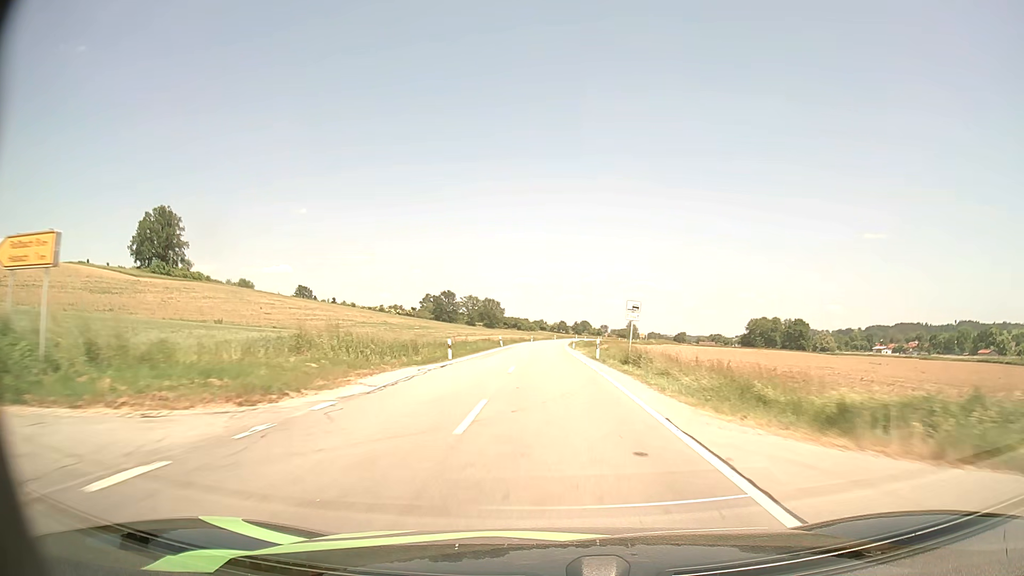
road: secondary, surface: asphalt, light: Day
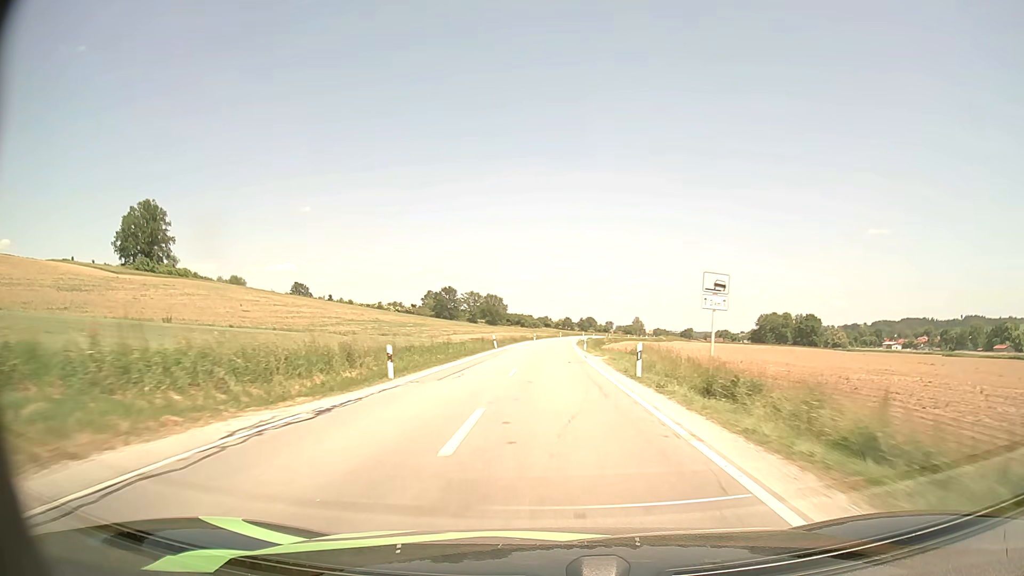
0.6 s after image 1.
(0.0, +13.1) m; 0°
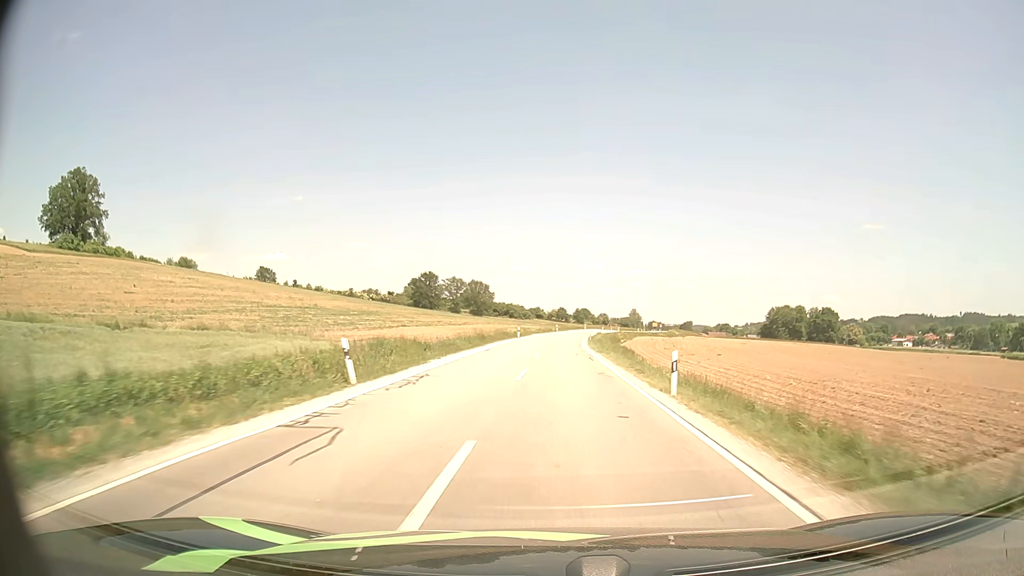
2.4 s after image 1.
(-0.1, +39.2) m; +1°
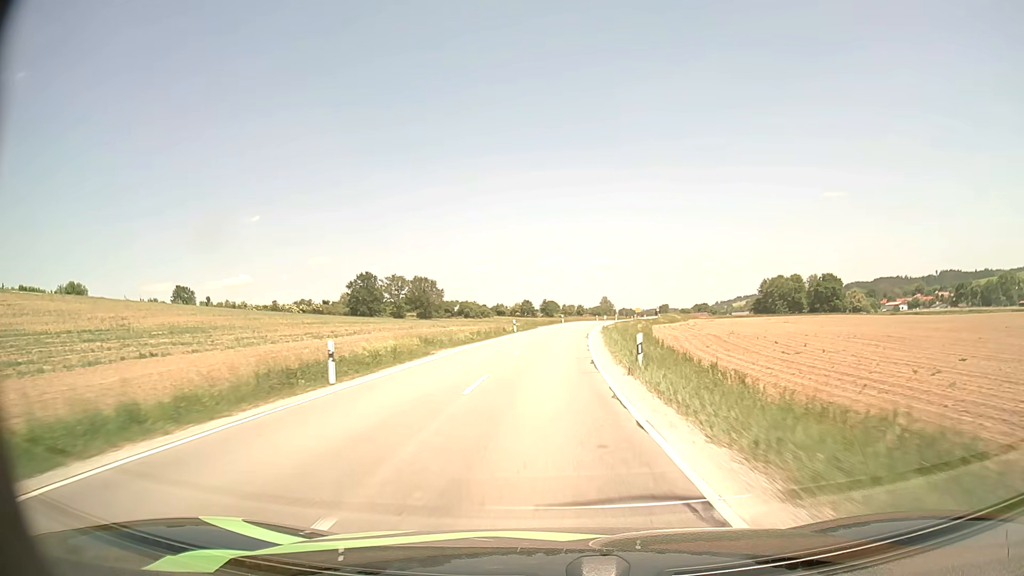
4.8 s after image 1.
(+1.4, +51.4) m; +3°
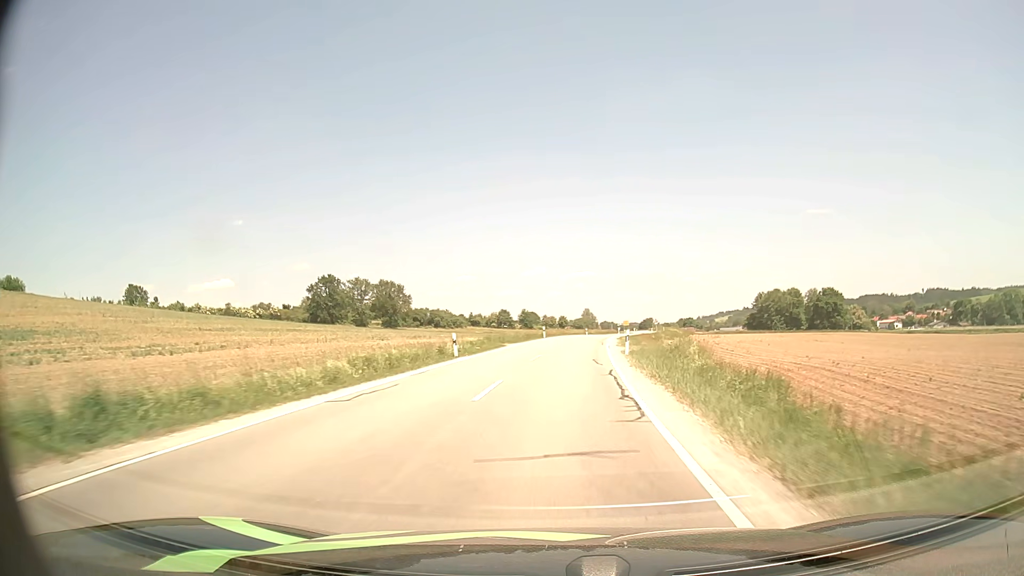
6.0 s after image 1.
(+0.2, +25.0) m; +1°
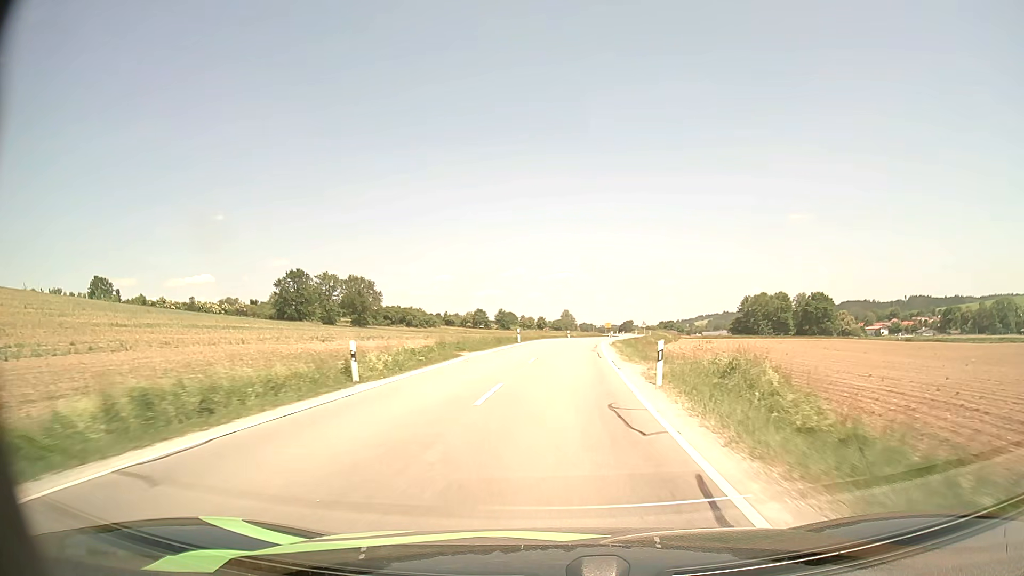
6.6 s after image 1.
(+0.2, +12.1) m; +2°
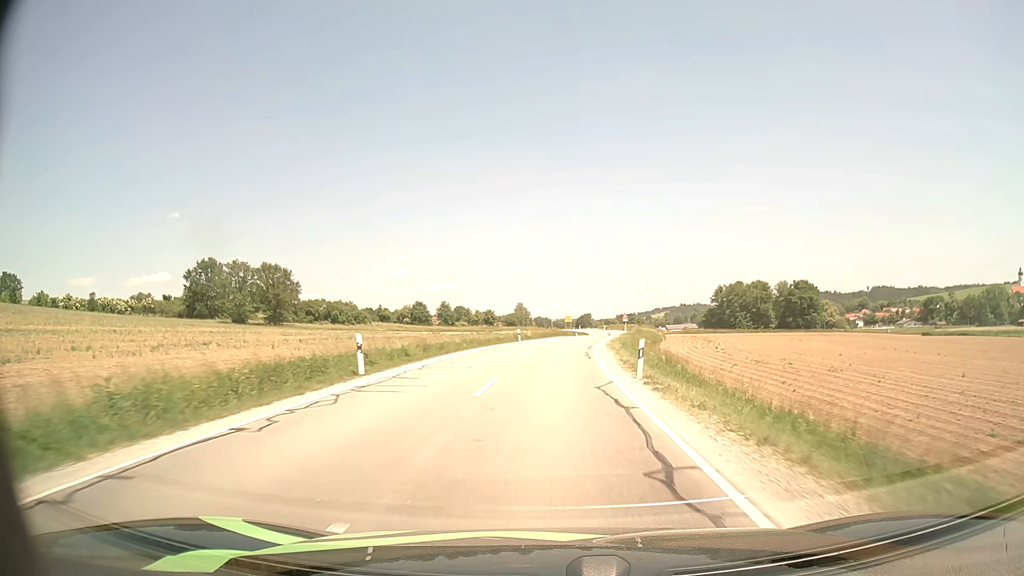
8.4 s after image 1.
(+1.4, +34.3) m; +4°
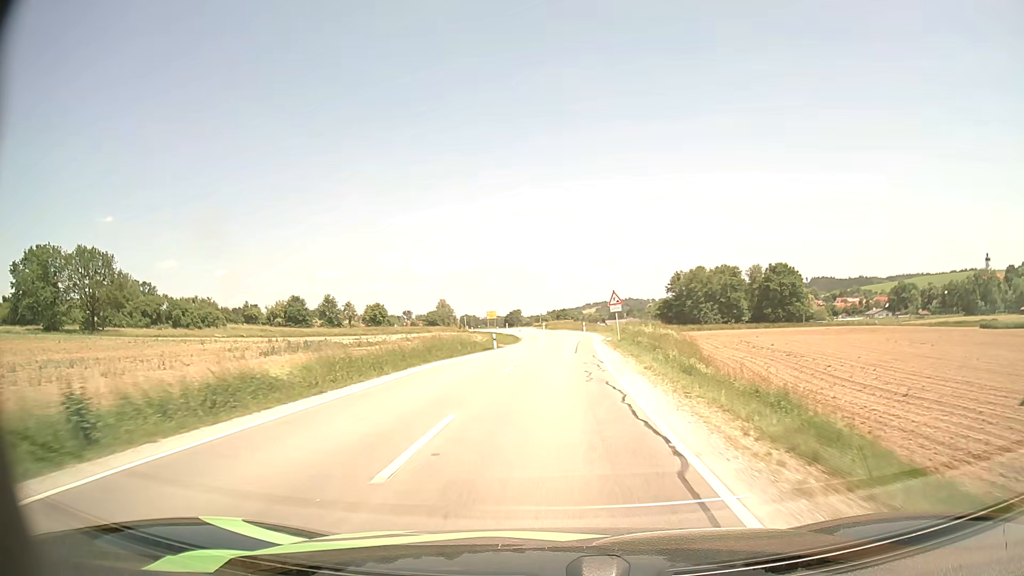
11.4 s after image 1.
(+2.7, +54.1) m; +6°
(0, +10) (0, +20) (+1, +30) (+1, +40) (+2, +50) (+2, +60) (+2, +70) (+1, +80) (0, +90) (-2, +100) m
